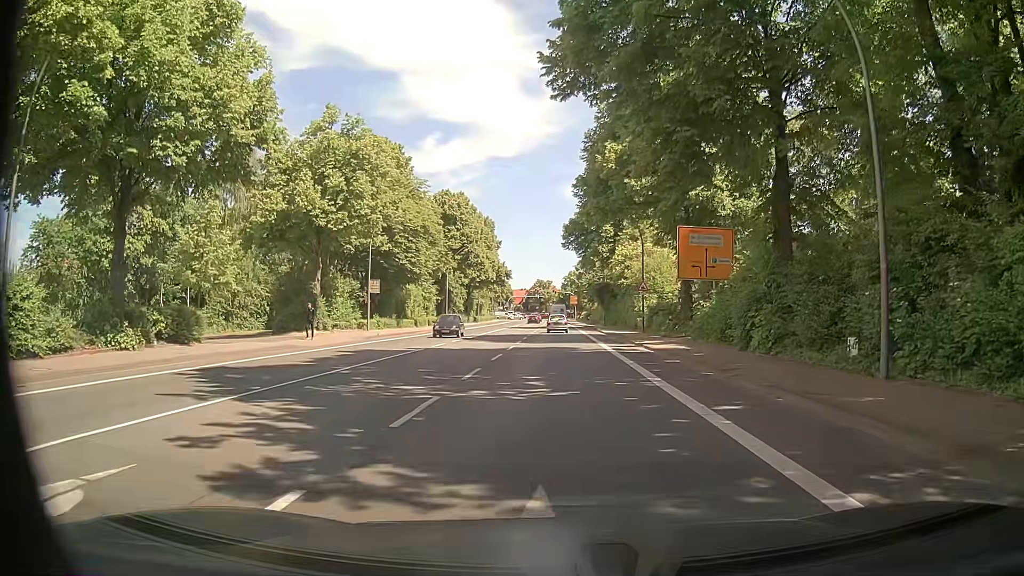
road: primary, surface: asphalt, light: Day
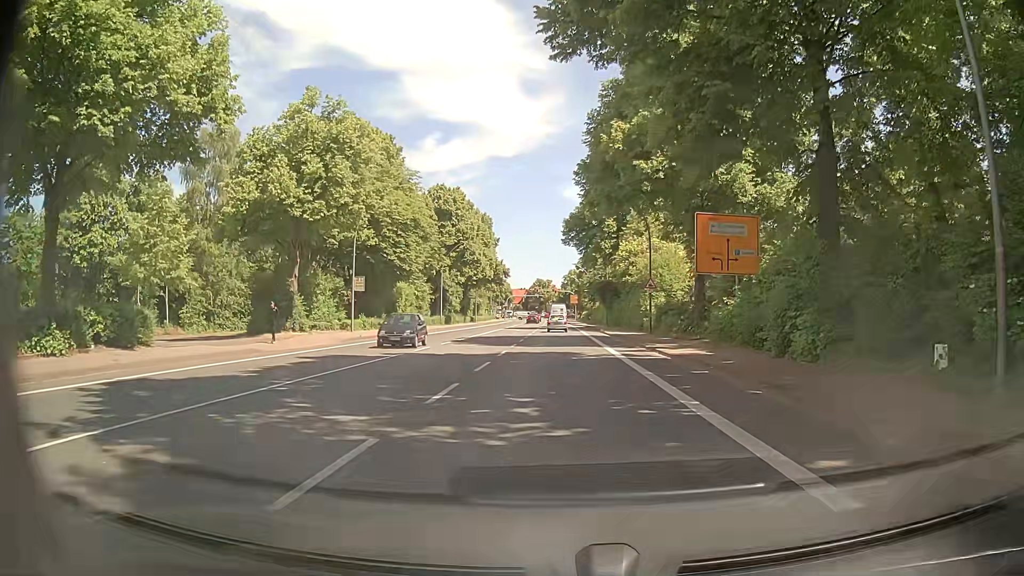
(0.0, +3.8) m; -1°
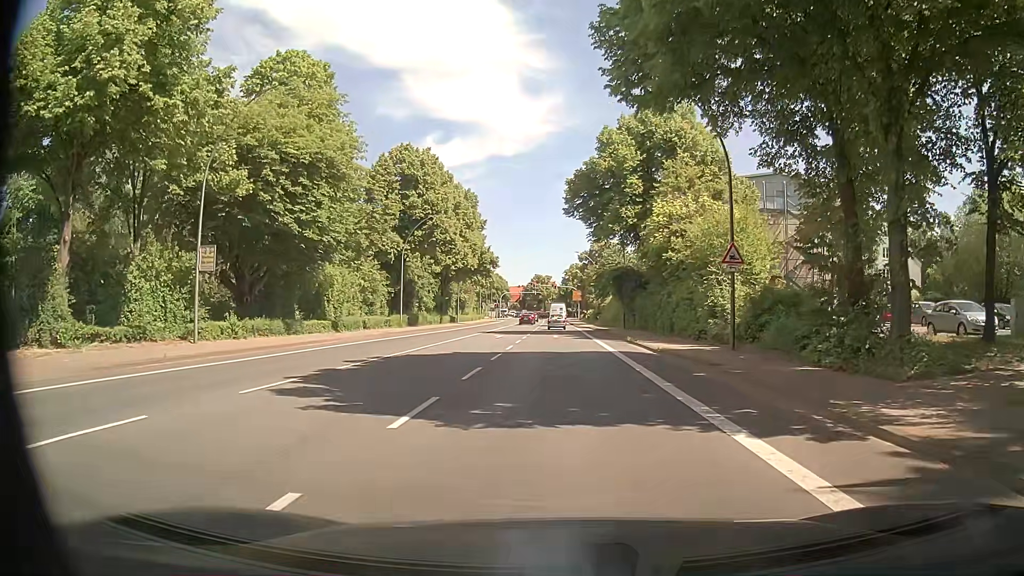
(+0.2, +20.6) m; 0°
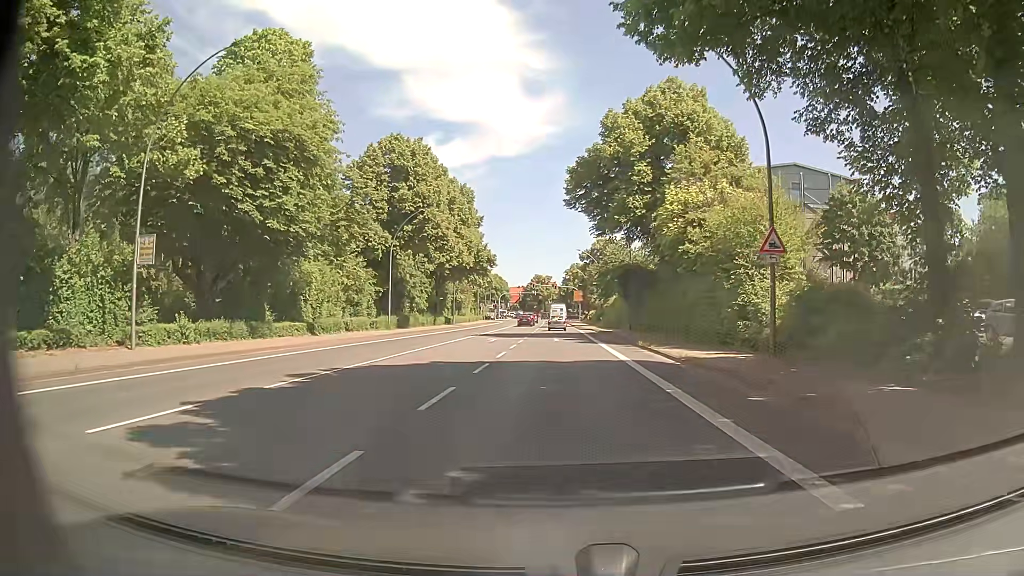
(0.0, +4.4) m; 0°
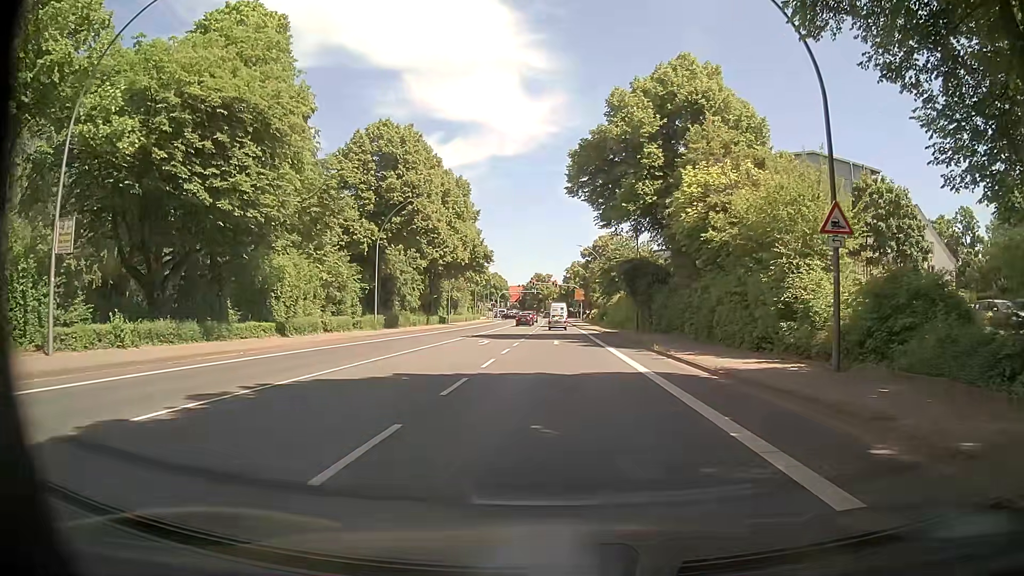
(0.0, +4.4) m; 0°
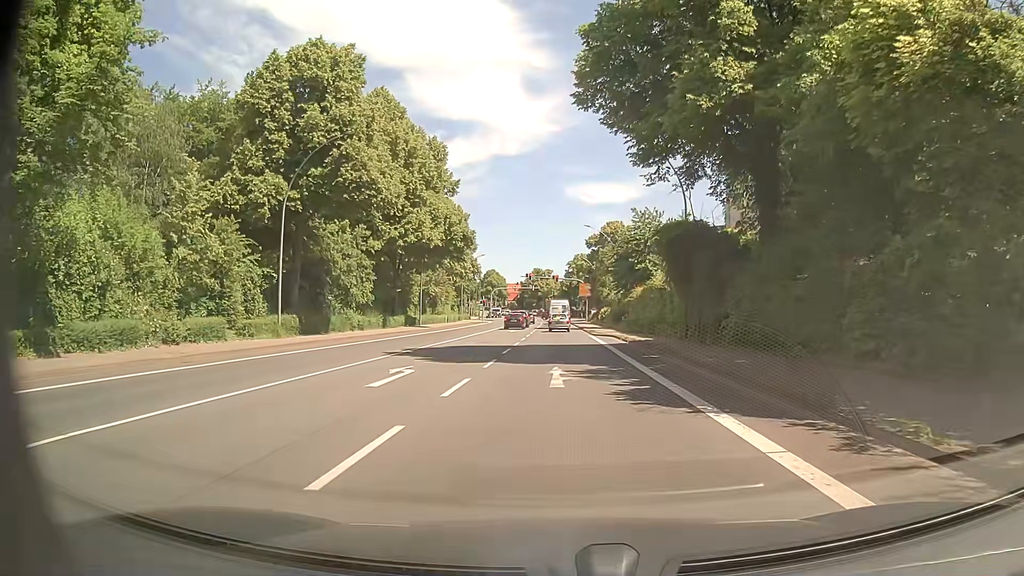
(-0.2, +18.4) m; -1°
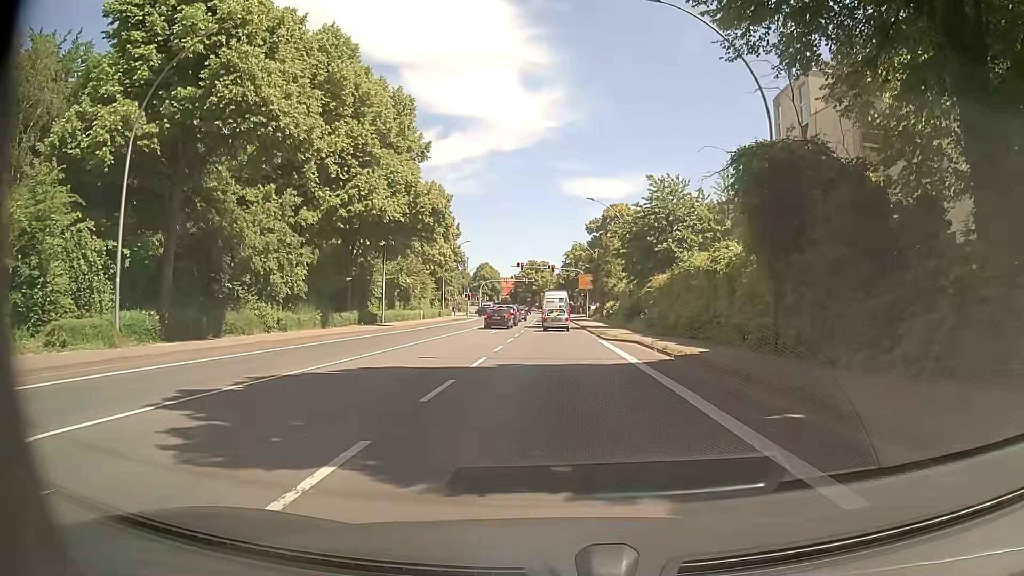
(+0.1, +13.2) m; 0°
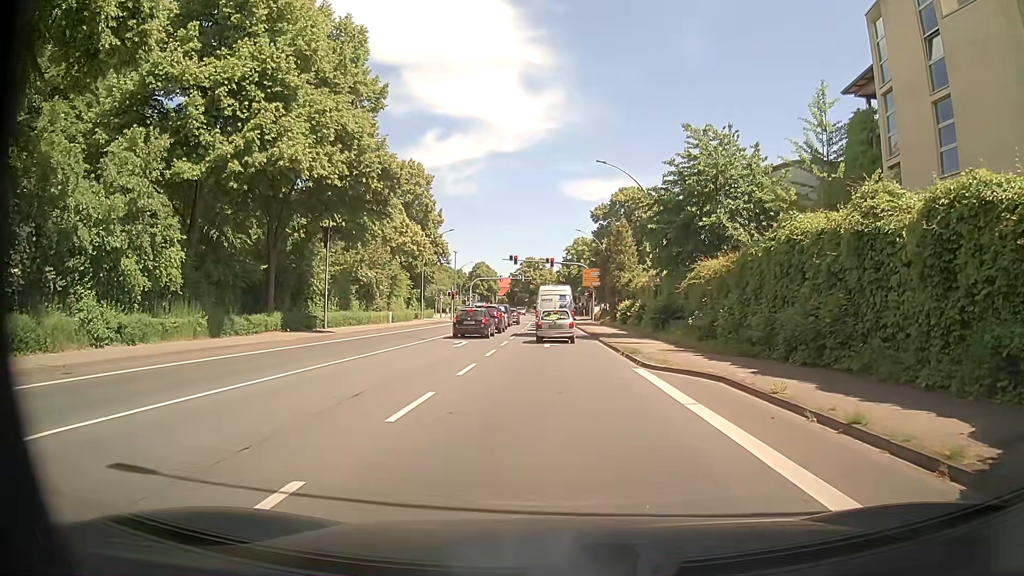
(+0.1, +13.5) m; +1°
(0, +10) (0, +20) (0, +30) (-1, +40) (-1, +50) (-1, +60) (-1, +70) (-2, +80) (-2, +90) (-2, +100) m
